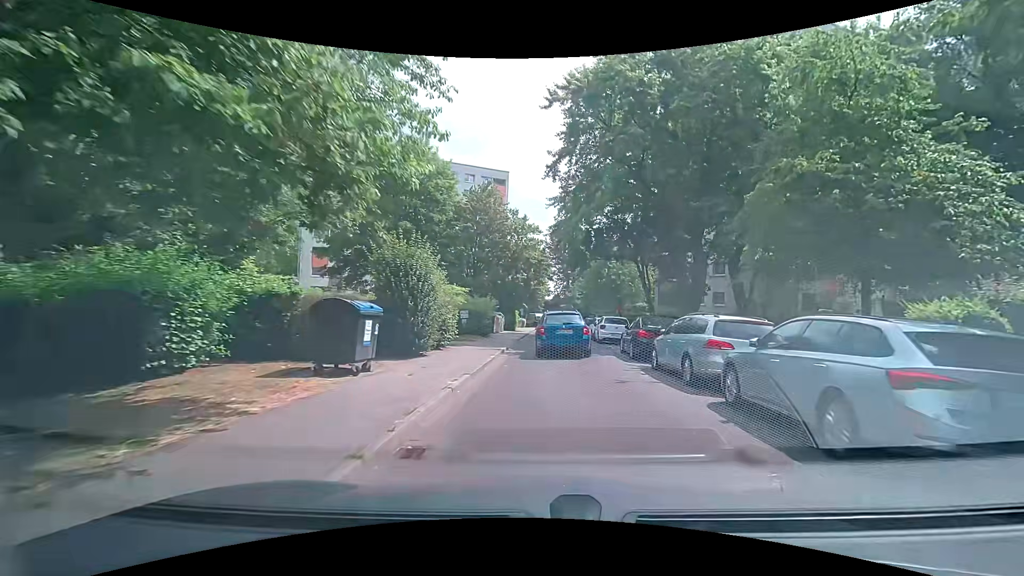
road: residential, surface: asphalt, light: Day
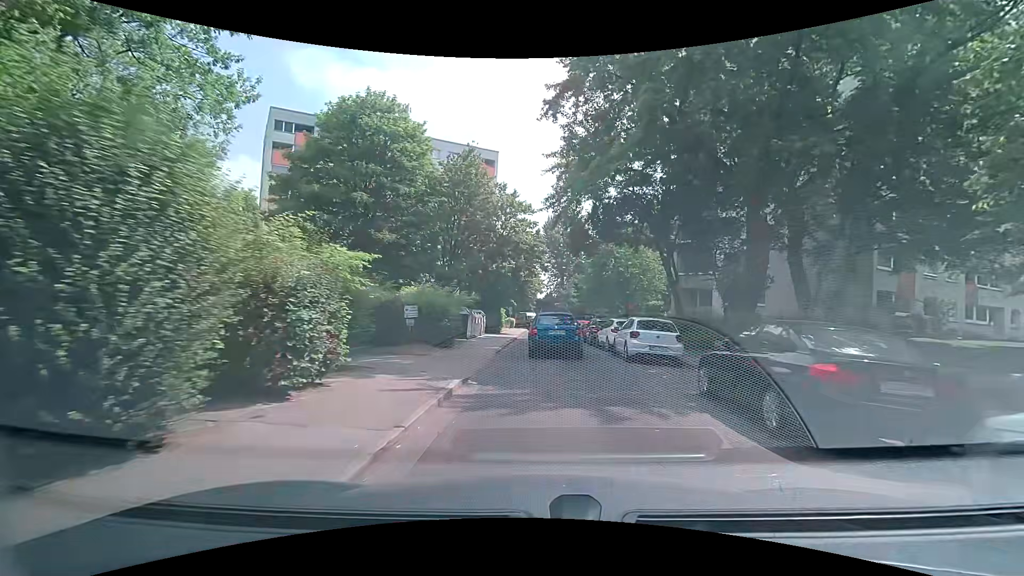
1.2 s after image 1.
(+0.1, +9.9) m; +1°
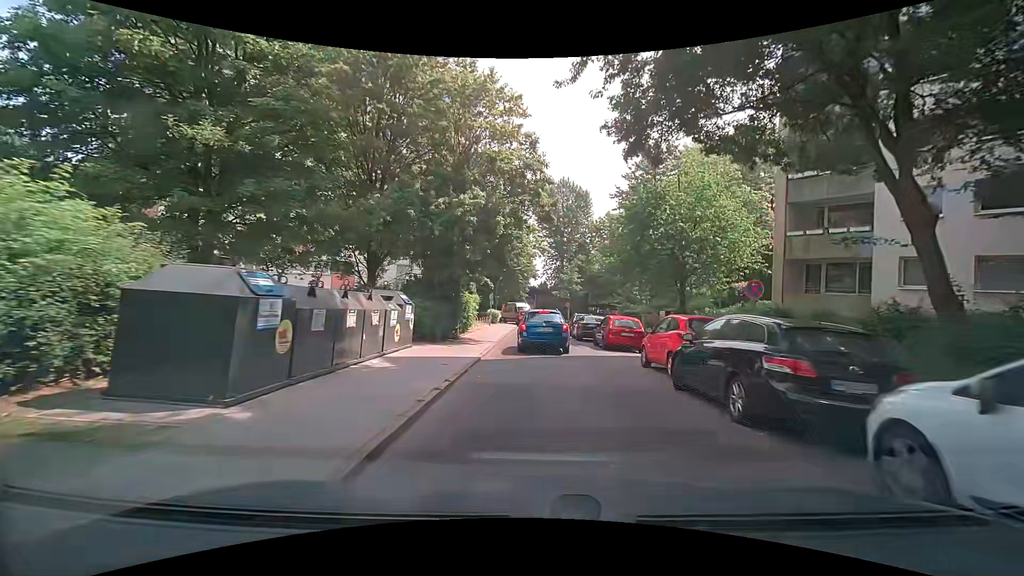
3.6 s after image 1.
(+0.2, +19.6) m; +1°
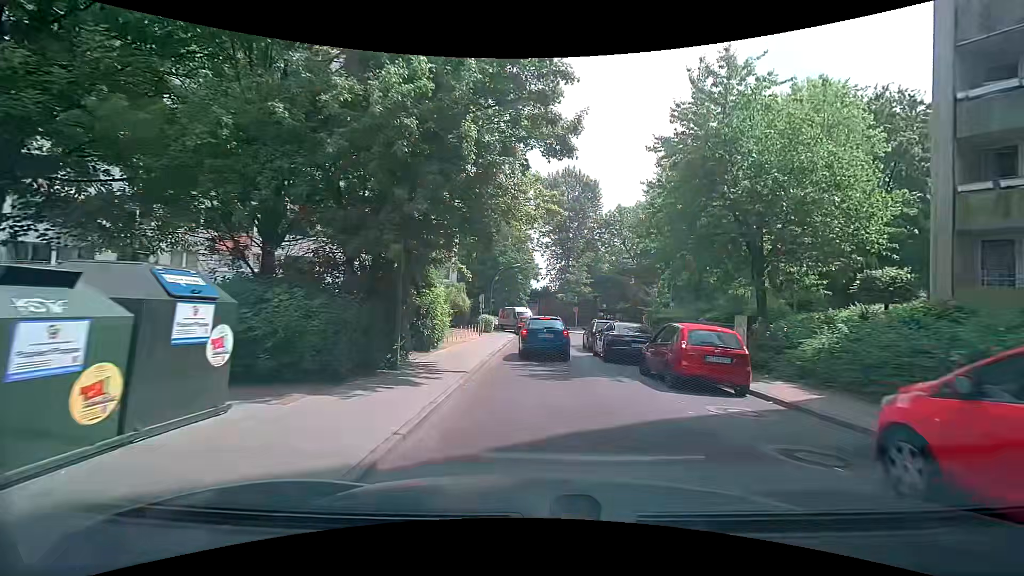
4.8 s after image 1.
(-0.1, +9.5) m; 0°
